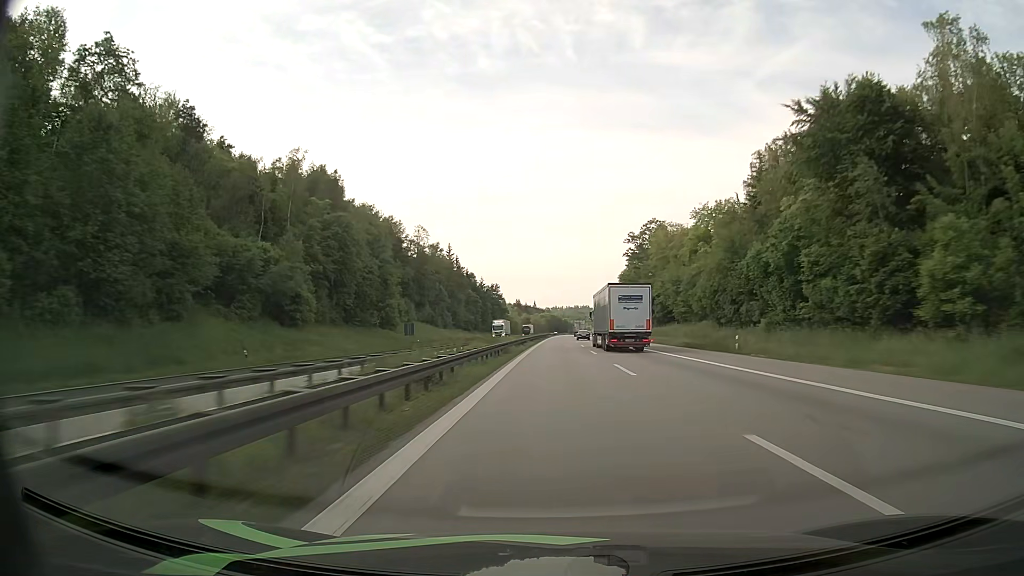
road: motorway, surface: asphalt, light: Day
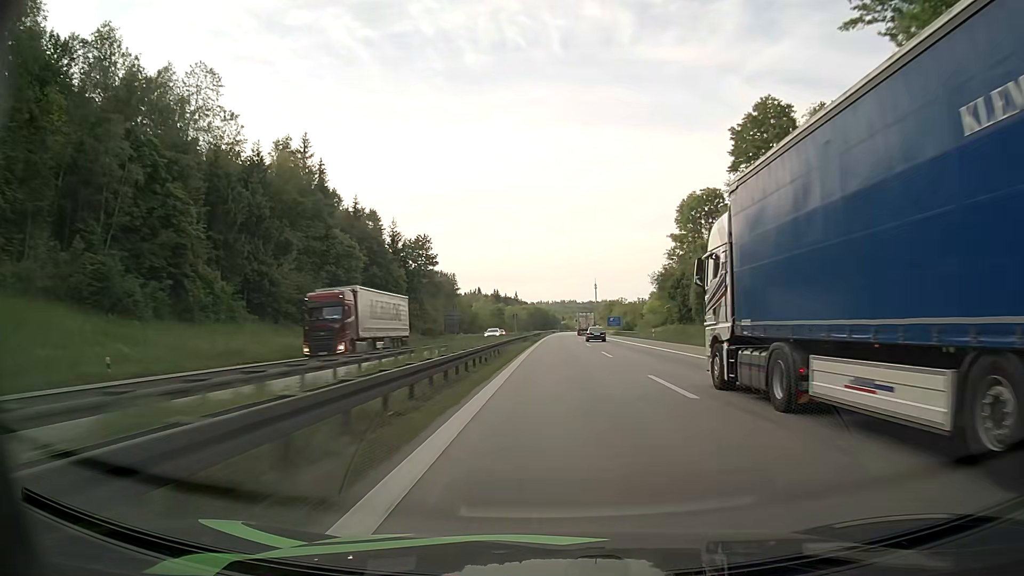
(+1.4, +115.3) m; +1°
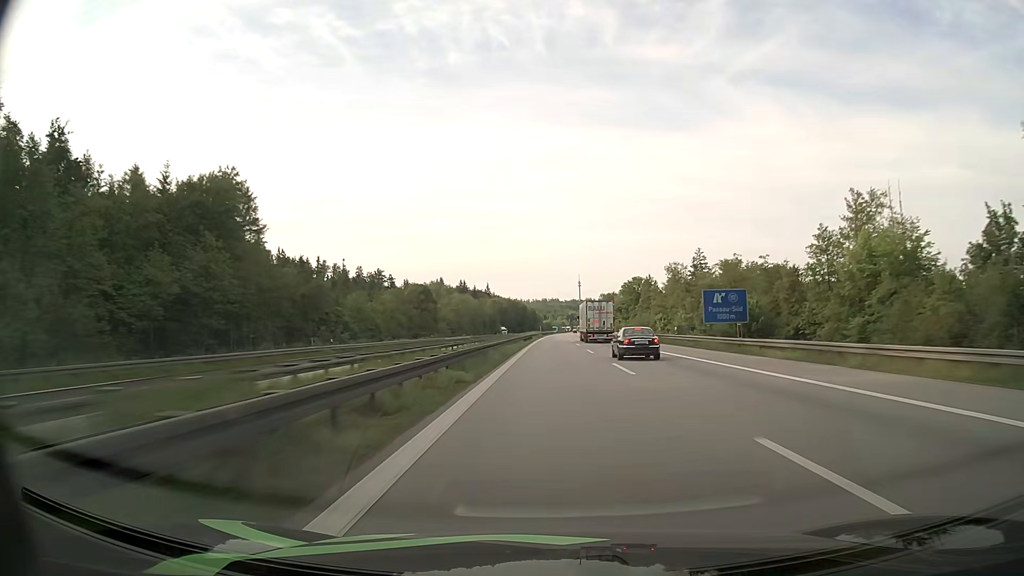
(+1.9, +118.1) m; +2°
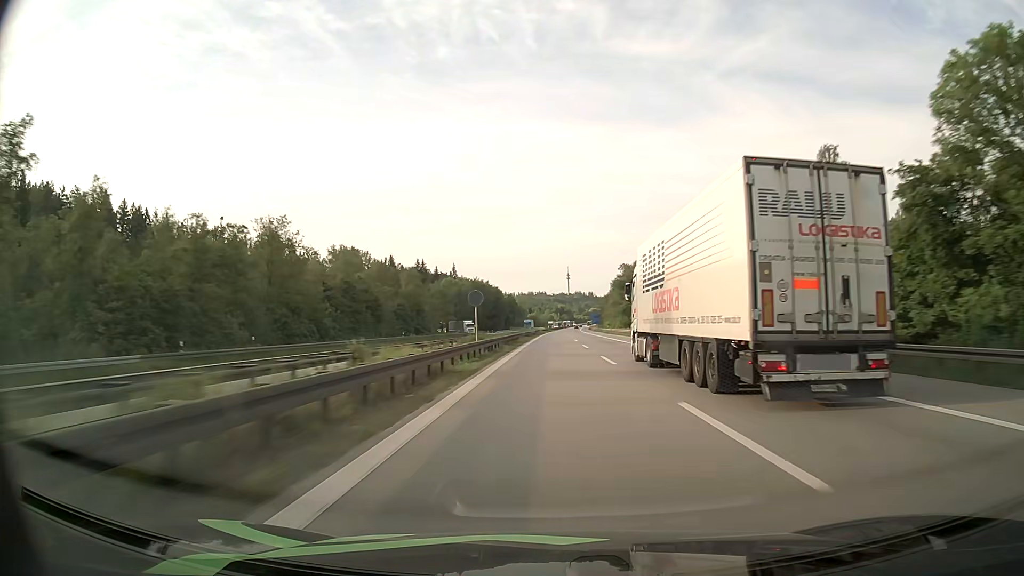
(+1.3, +121.9) m; +1°
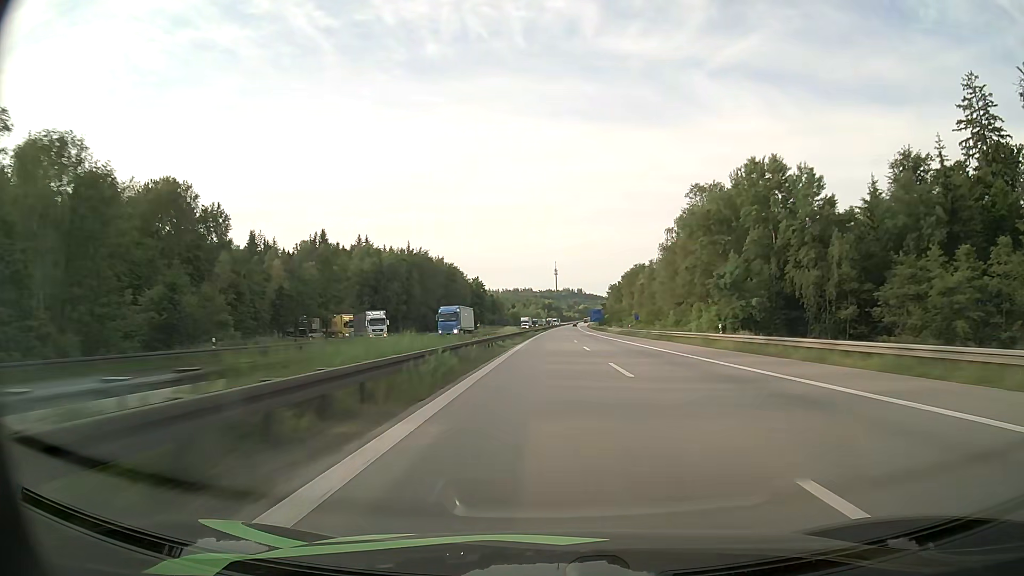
(+0.9, +95.6) m; +1°
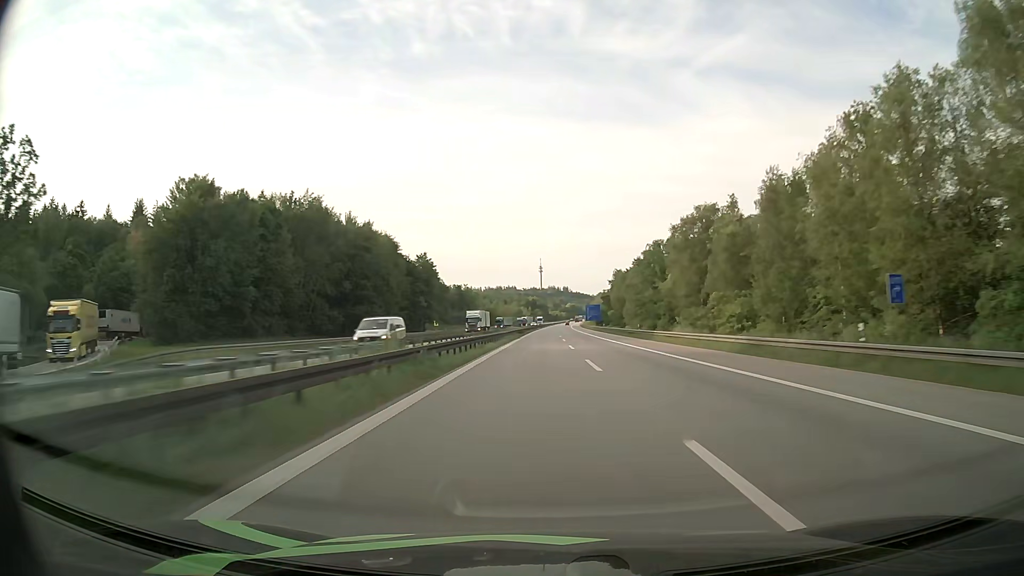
(+0.9, +69.6) m; +1°
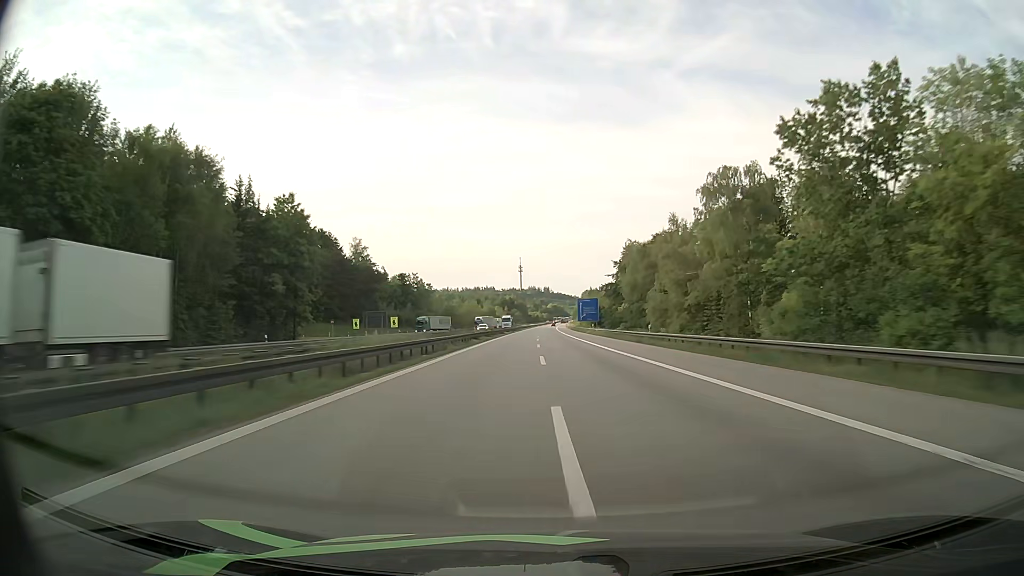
(+1.0, +68.5) m; +2°
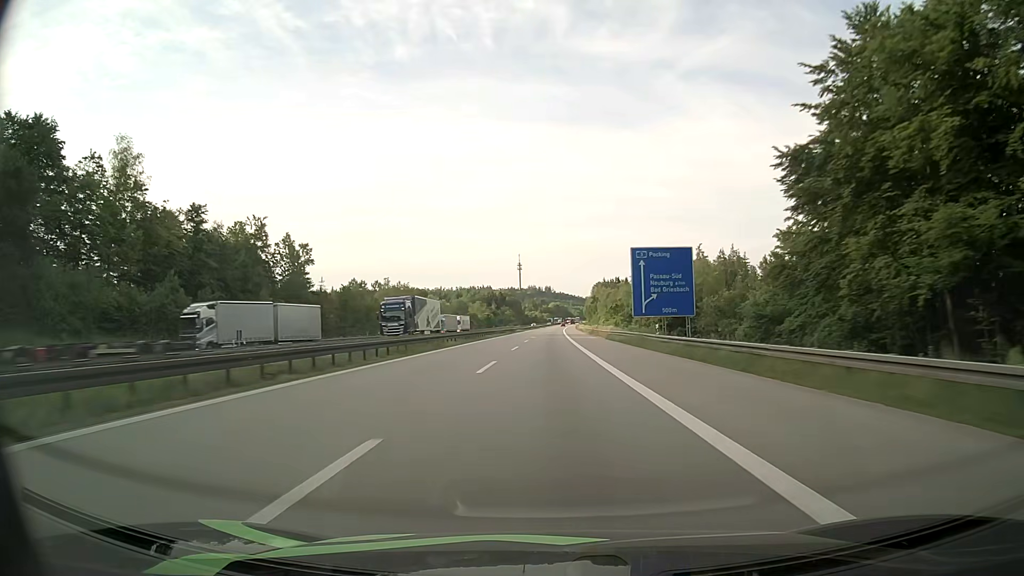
(+0.5, +111.1) m; 0°
(0, +10) (0, +20) (0, +30) (0, +40) (0, +50) (0, +60) (0, +70) (0, +80) (0, +90) (0, +100) m
